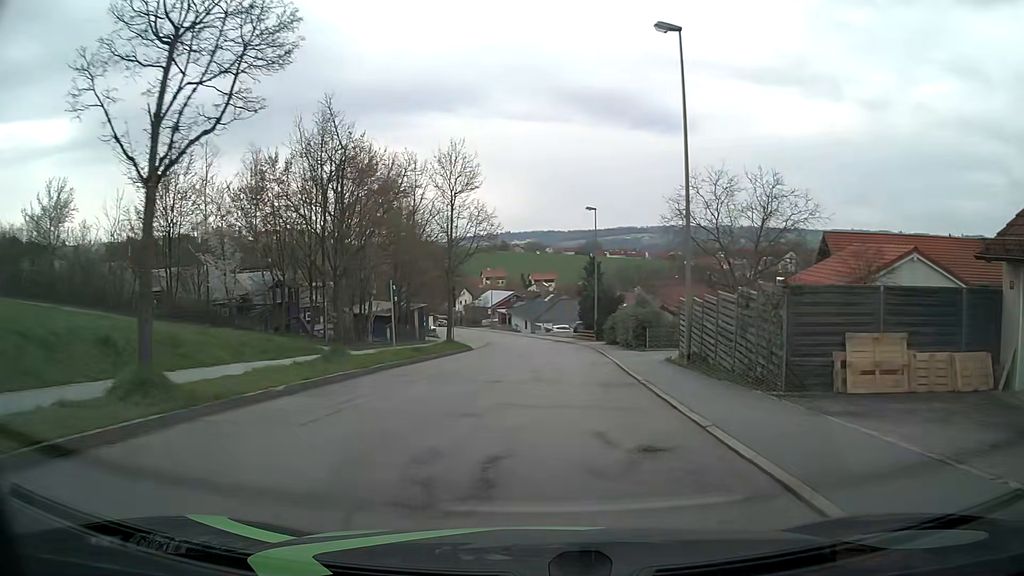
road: residential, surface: asphalt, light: Day
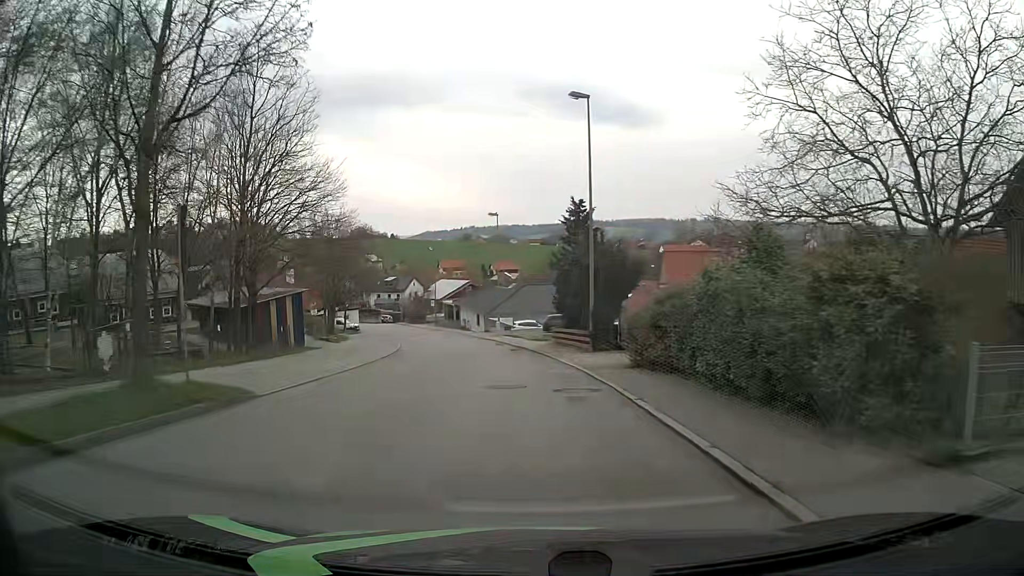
(+1.2, +25.0) m; +3°
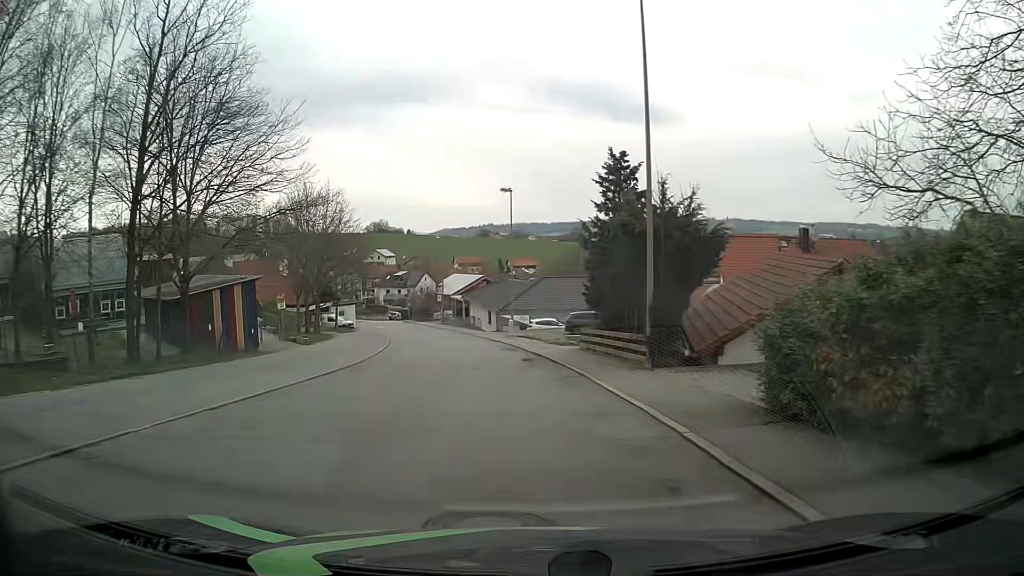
(-0.1, +9.4) m; -1°
